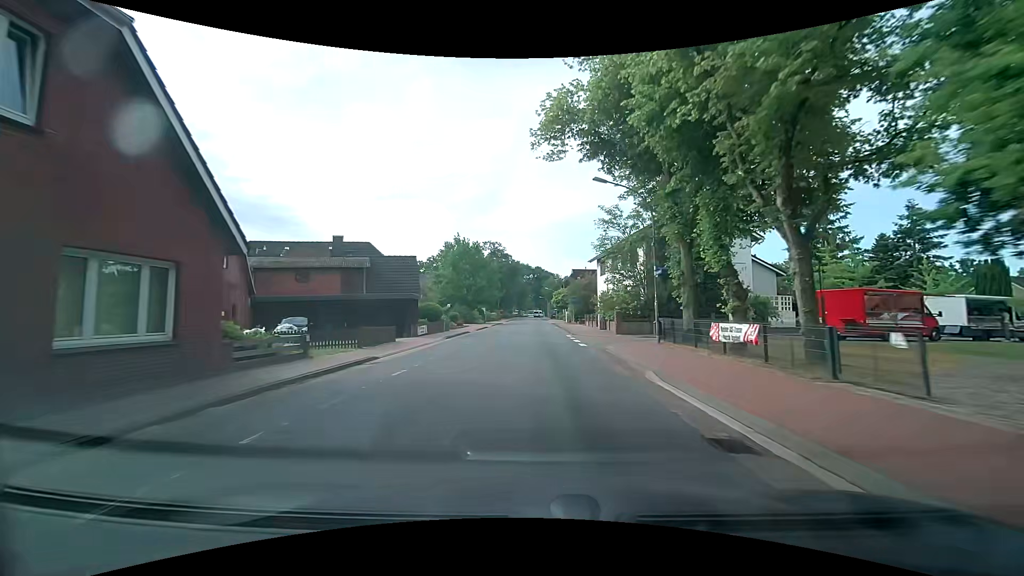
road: secondary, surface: asphalt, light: Day
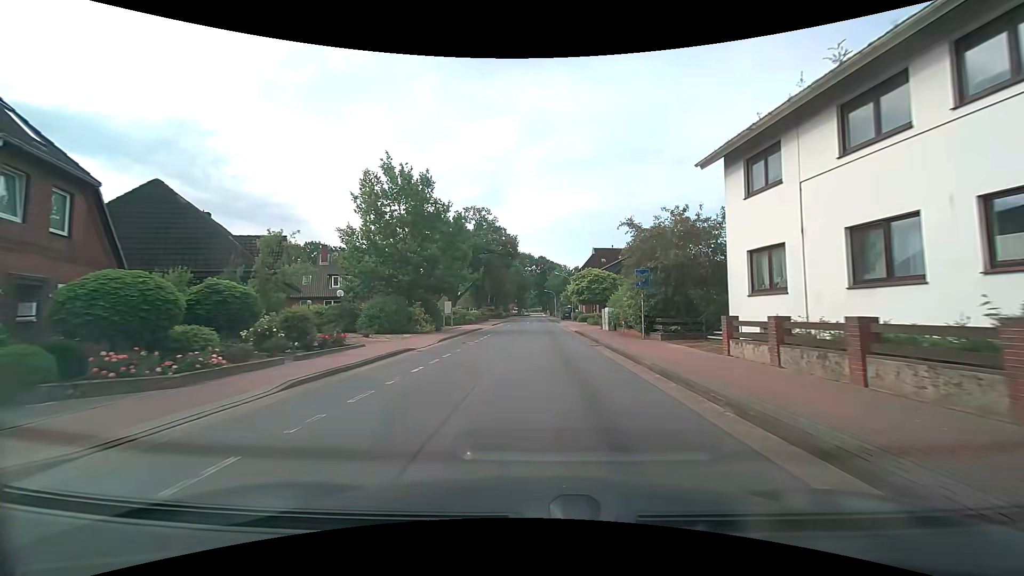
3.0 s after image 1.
(+0.1, +34.7) m; 0°
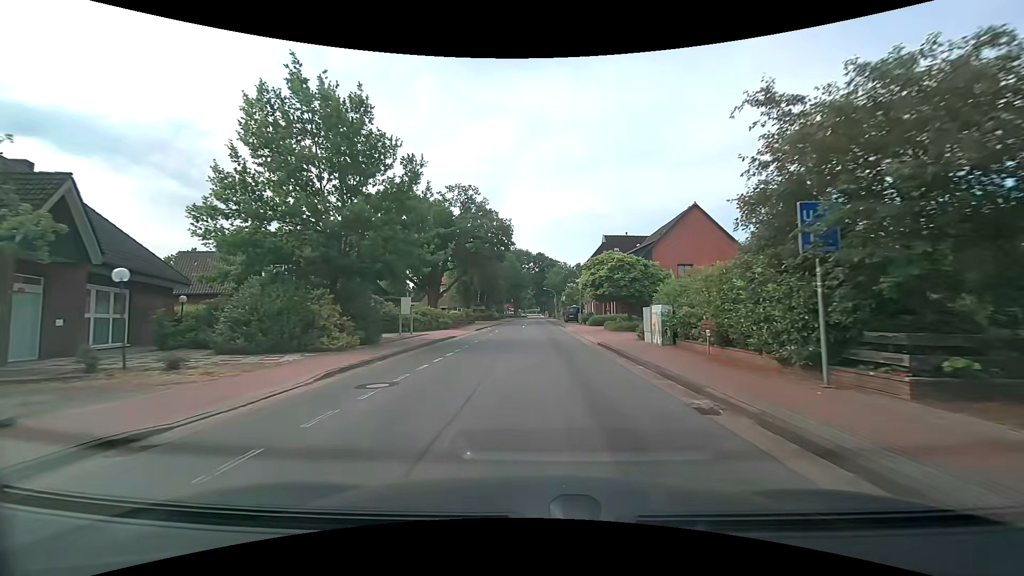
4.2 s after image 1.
(0.0, +13.7) m; 0°
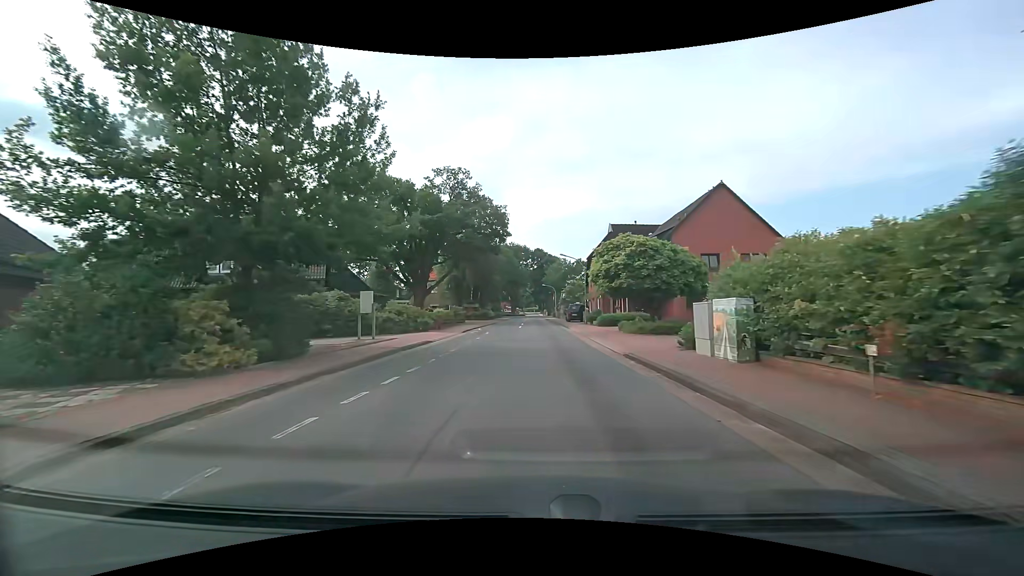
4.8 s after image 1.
(0.0, +6.8) m; 0°
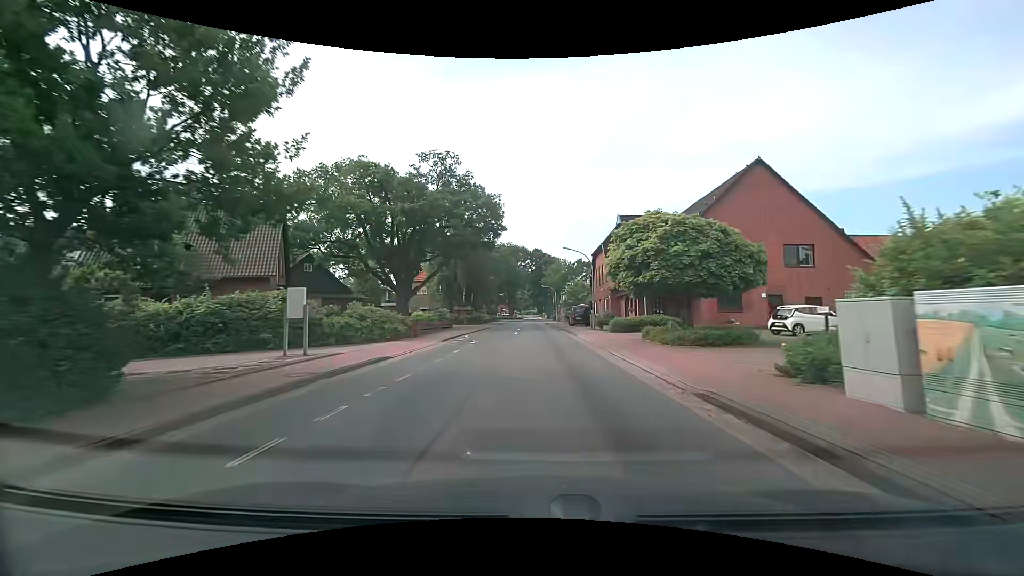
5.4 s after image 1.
(0.0, +6.8) m; +1°
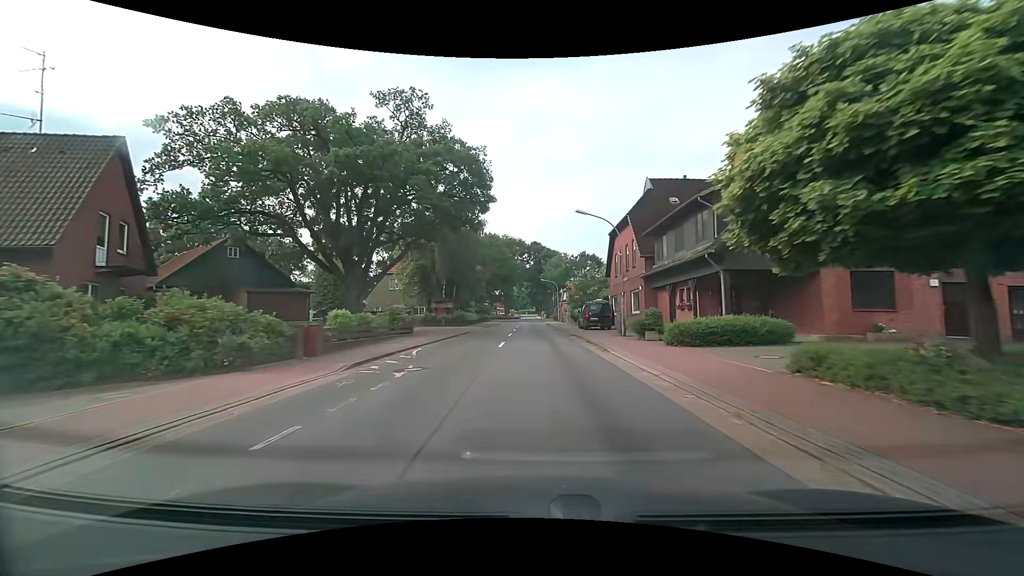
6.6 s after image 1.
(-0.1, +13.4) m; 0°
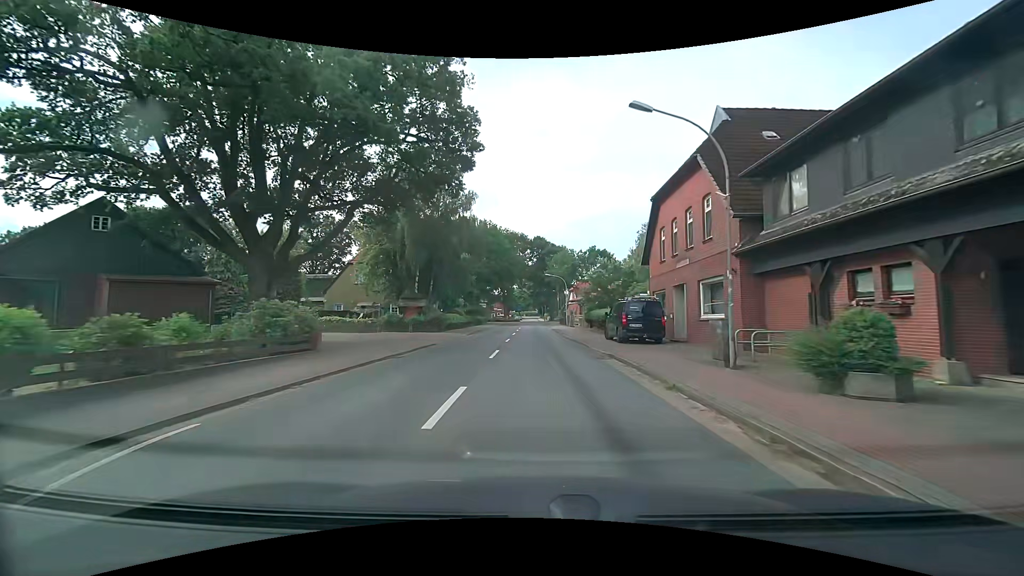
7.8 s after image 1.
(-0.1, +13.3) m; -1°
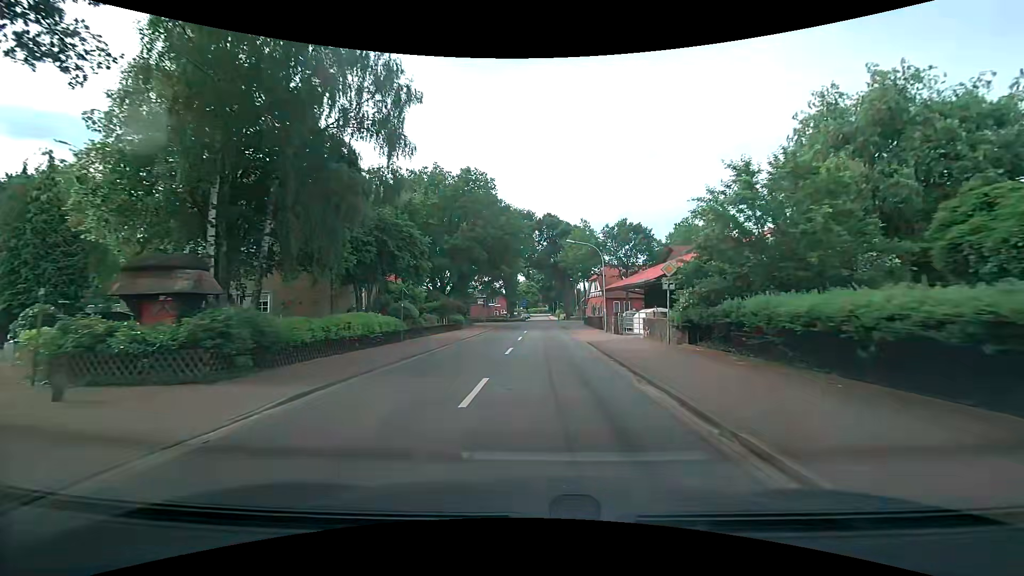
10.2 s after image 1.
(0.0, +25.7) m; -1°
(0, +10) (0, +20) (0, +30) (0, +40) (+1, +50) (+2, +60) (+8, +68) (+17, +71) (+27, +72) (+37, +73) m
